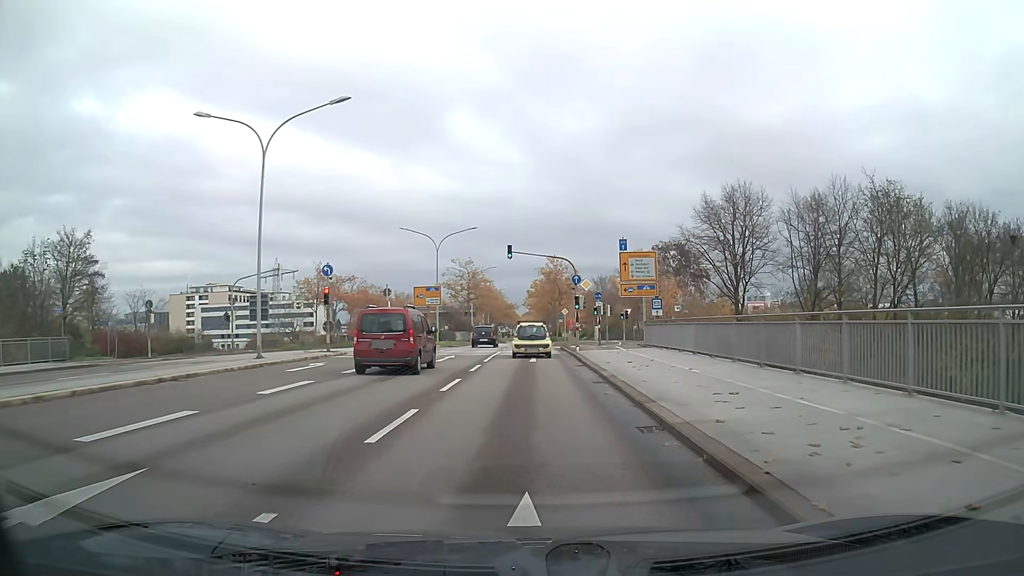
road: primary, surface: asphalt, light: Day
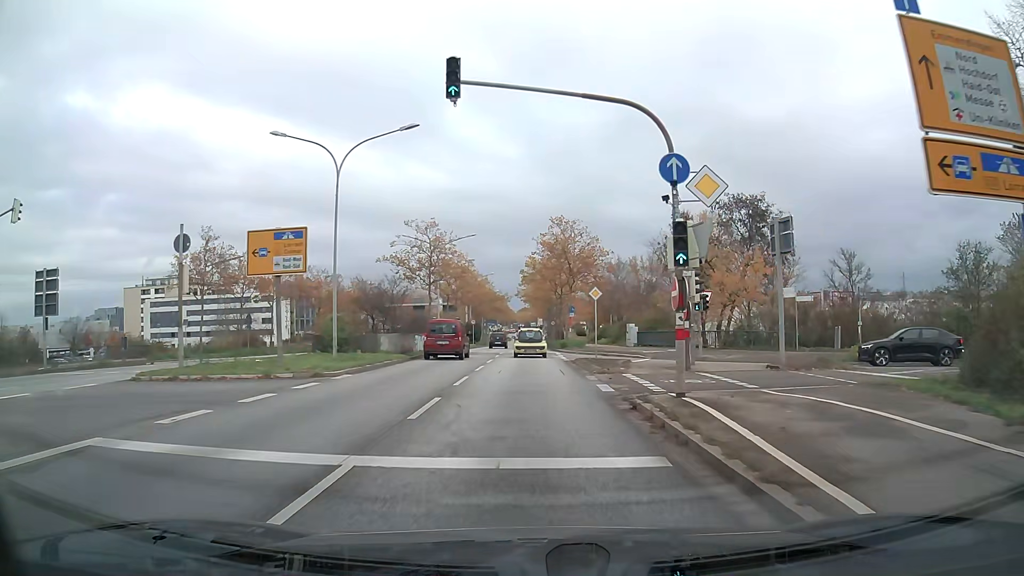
(+0.1, +29.5) m; 0°
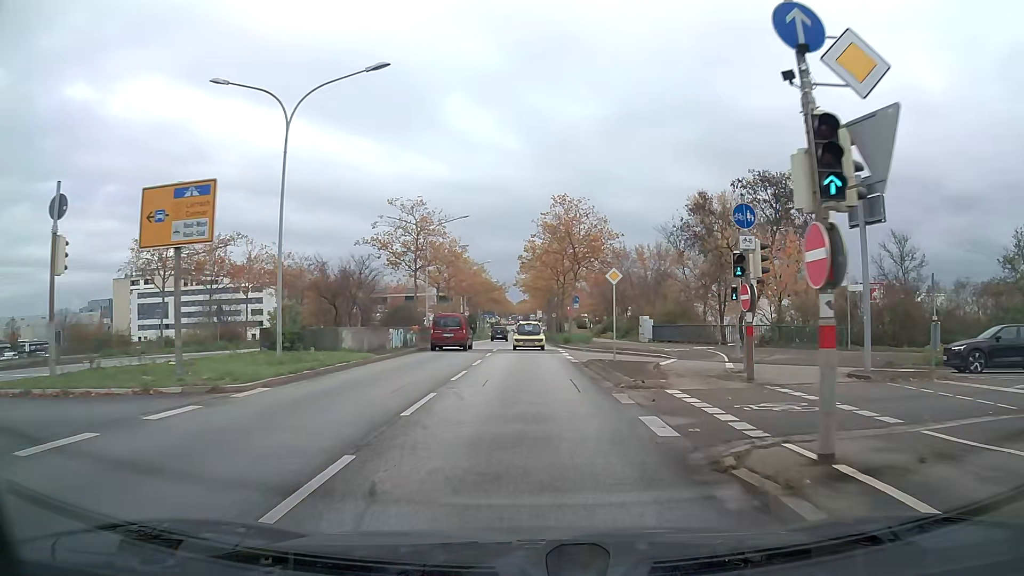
(0.0, +6.3) m; 0°
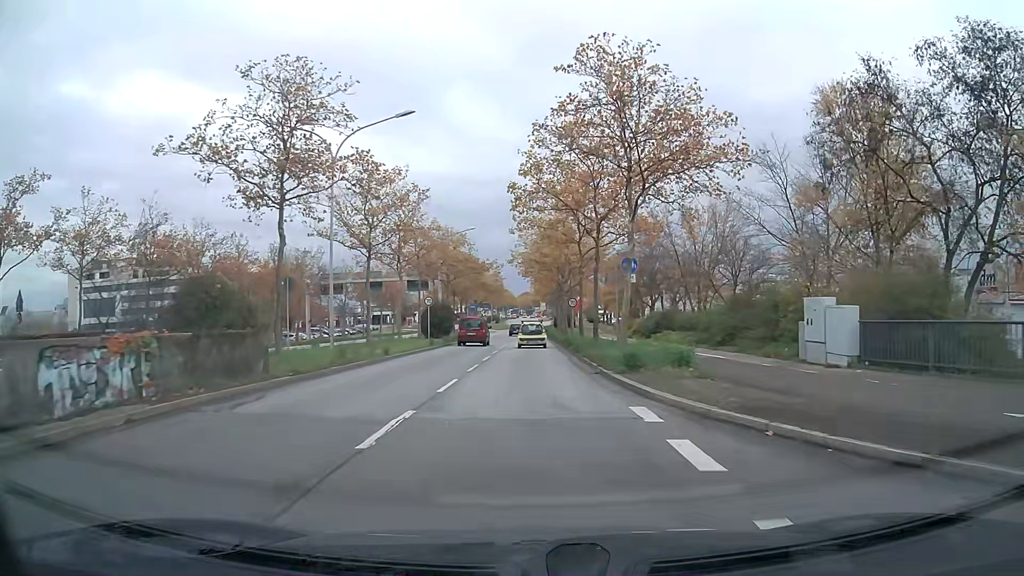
(0.0, +26.7) m; 0°
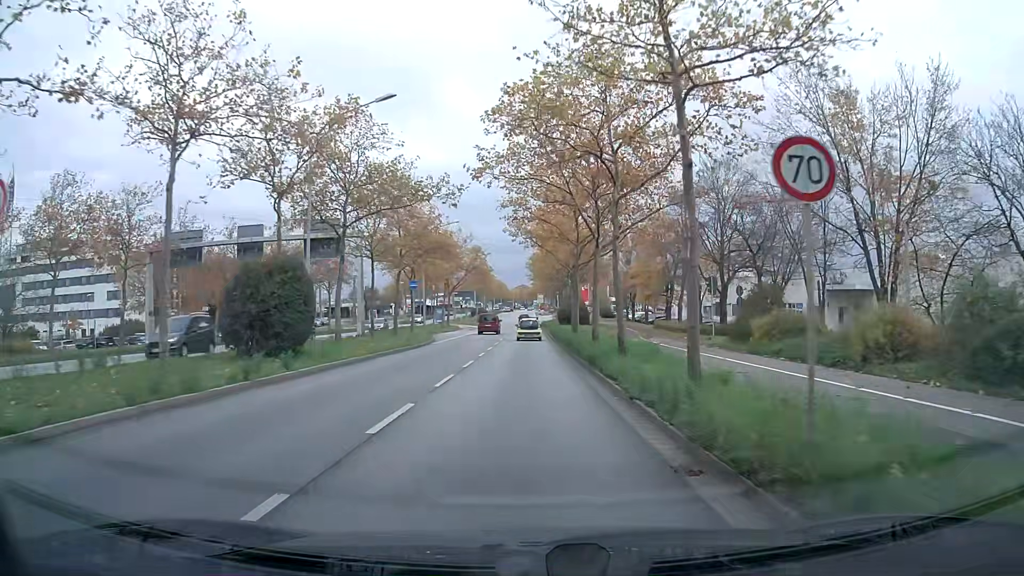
(+0.1, +35.0) m; 0°
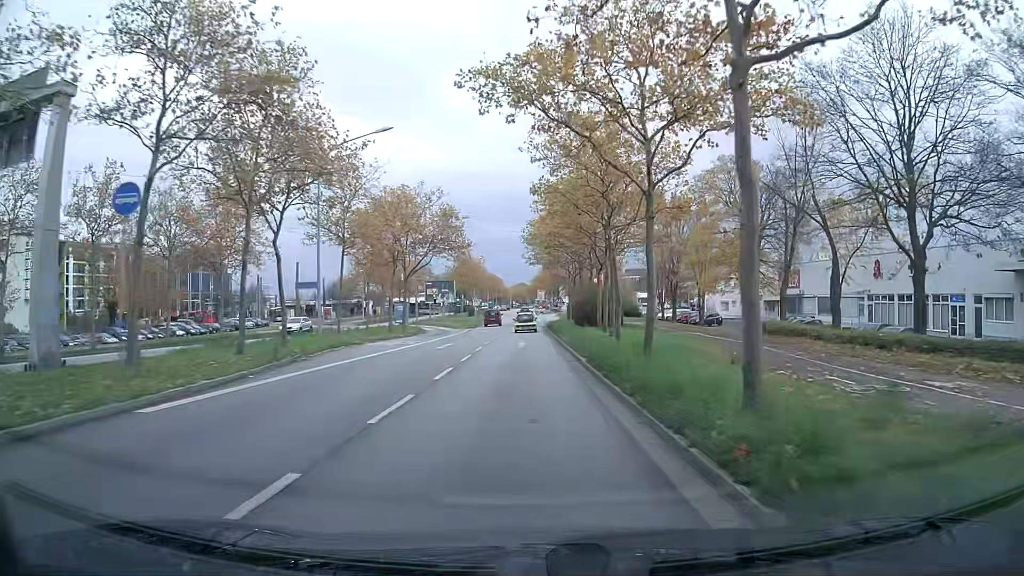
(0.0, +29.5) m; 0°
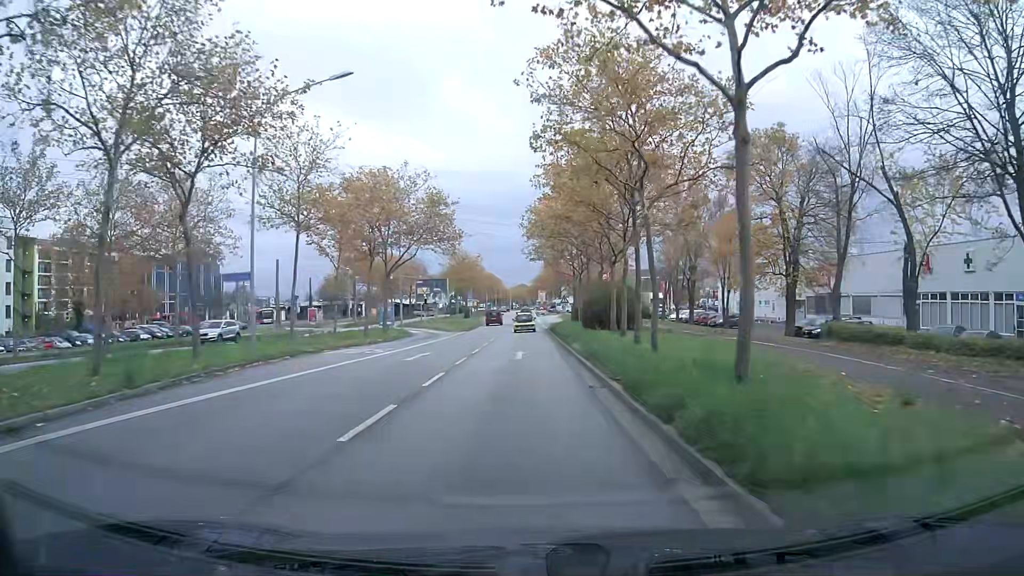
(0.0, +7.5) m; 0°
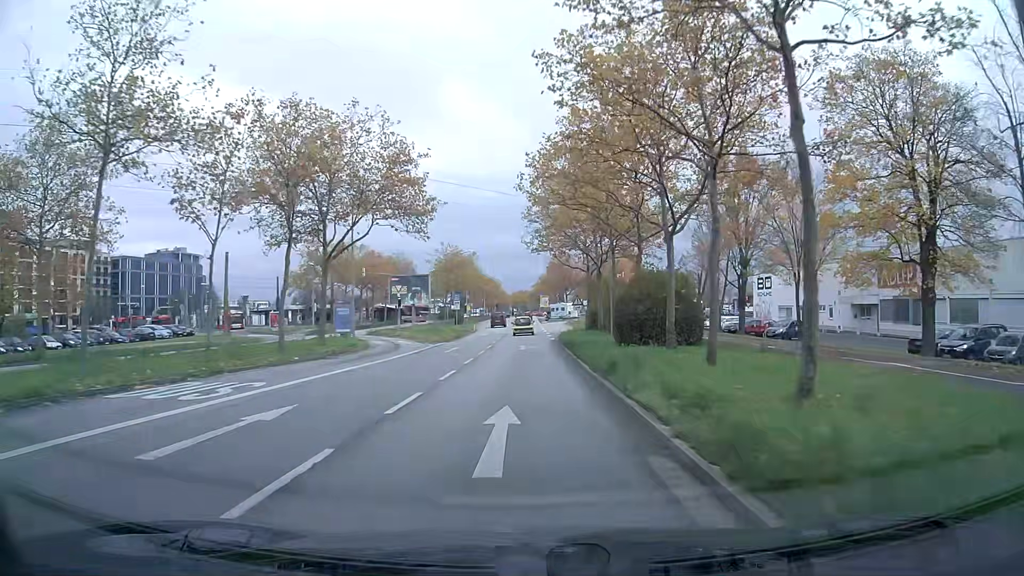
(0.0, +15.2) m; 0°
(0, +10) (0, +20) (0, +30) (0, +40) (0, +50) (0, +60) (0, +70) (0, +80) (0, +90) (0, +100) m
